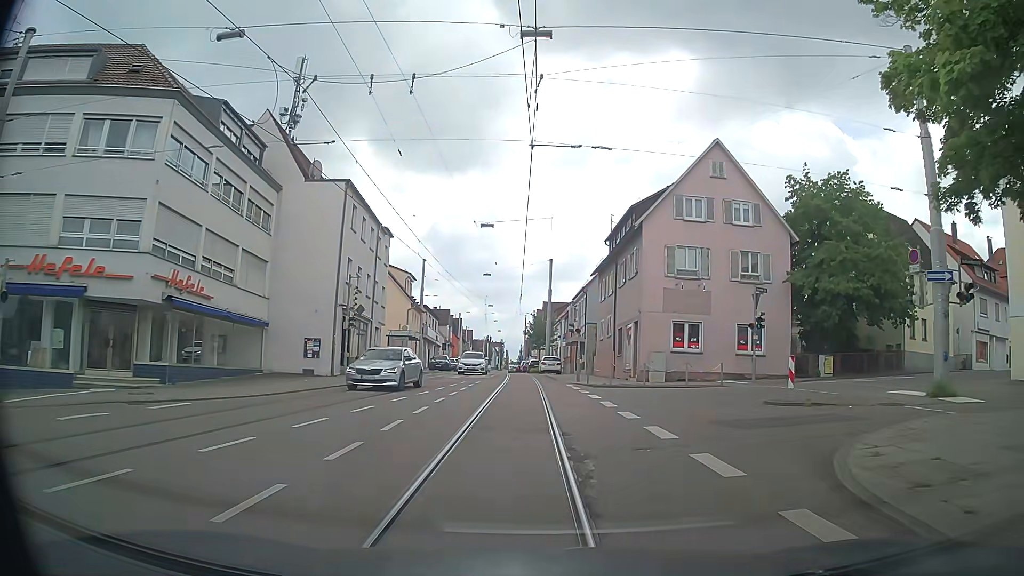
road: tertiary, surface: asphalt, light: Day
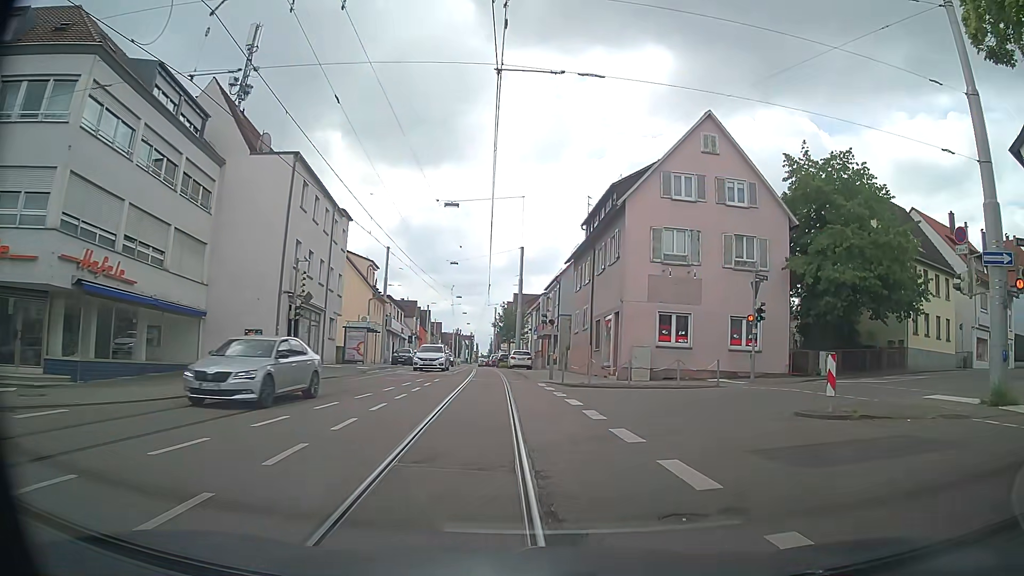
(+0.1, +3.7) m; +3°
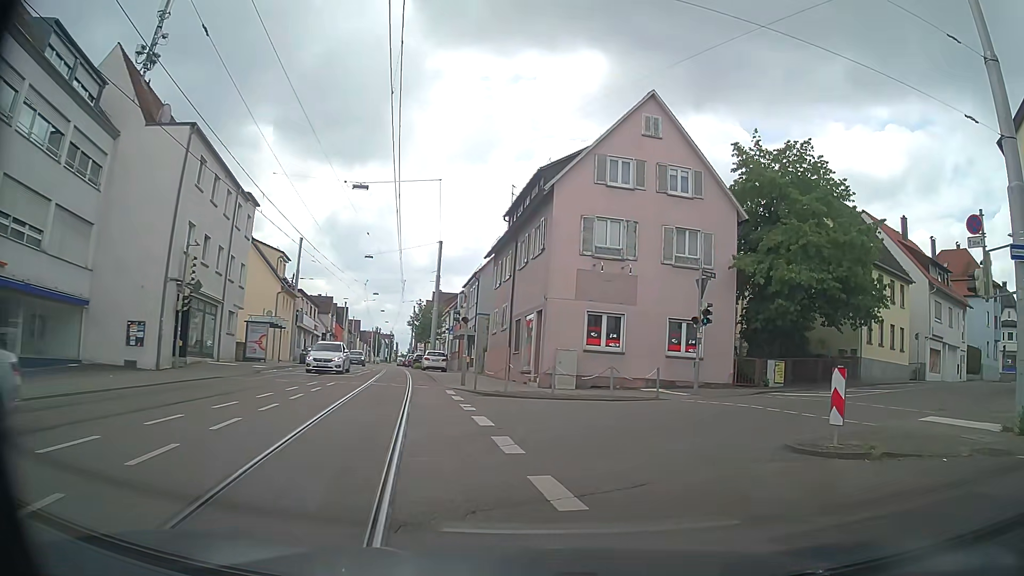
(+0.2, +3.5) m; +7°
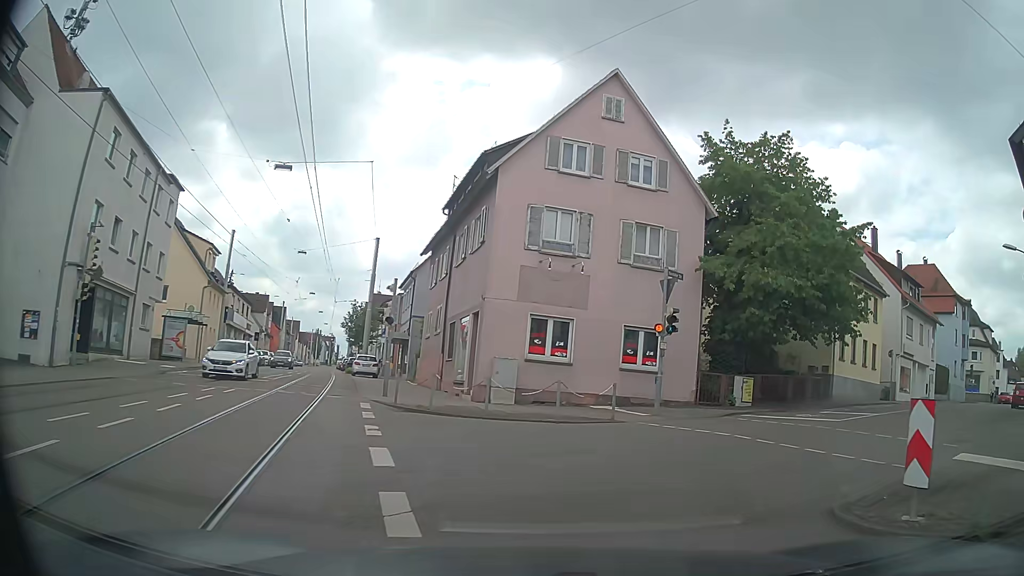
(+0.2, +3.6) m; +6°
